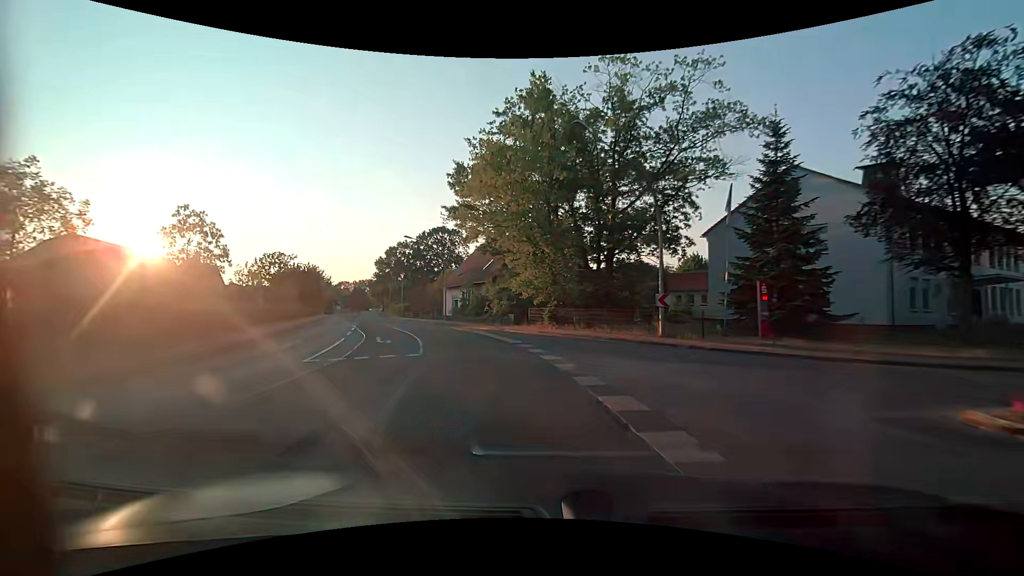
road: secondary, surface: asphalt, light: Day
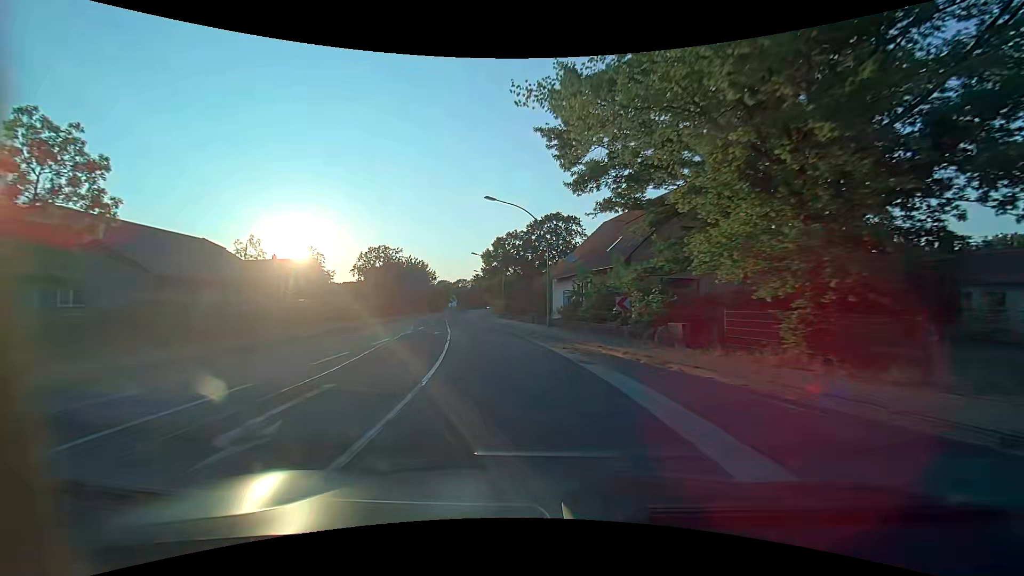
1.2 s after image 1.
(-2.0, +16.2) m; -13°
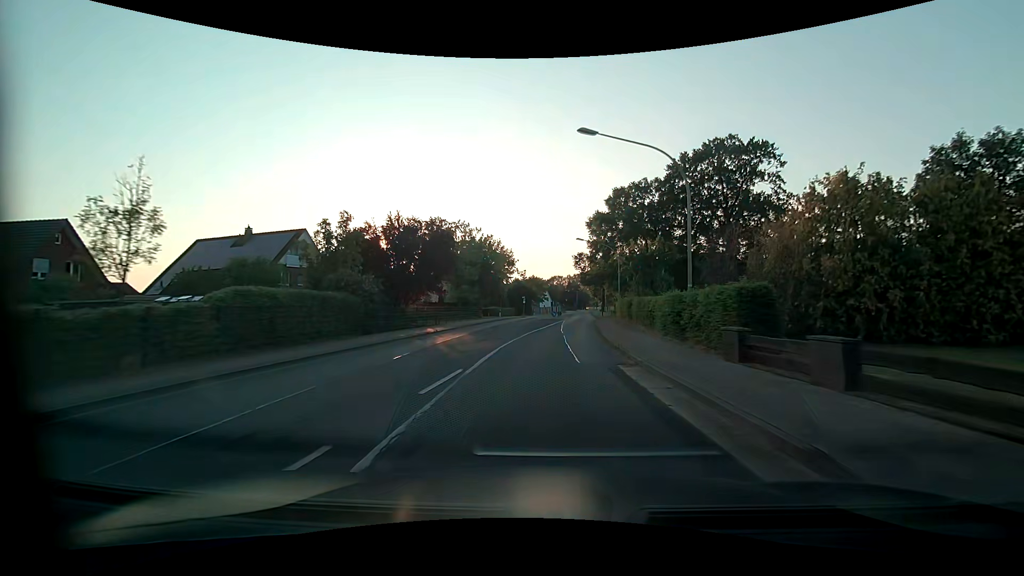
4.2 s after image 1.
(-6.8, +40.5) m; -12°
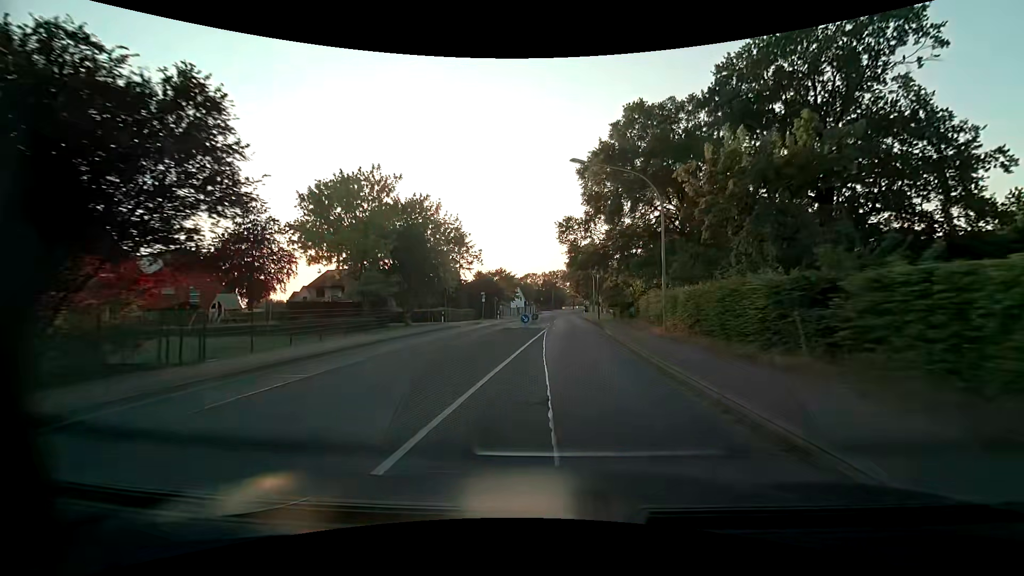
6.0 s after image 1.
(+0.5, +24.8) m; +3°
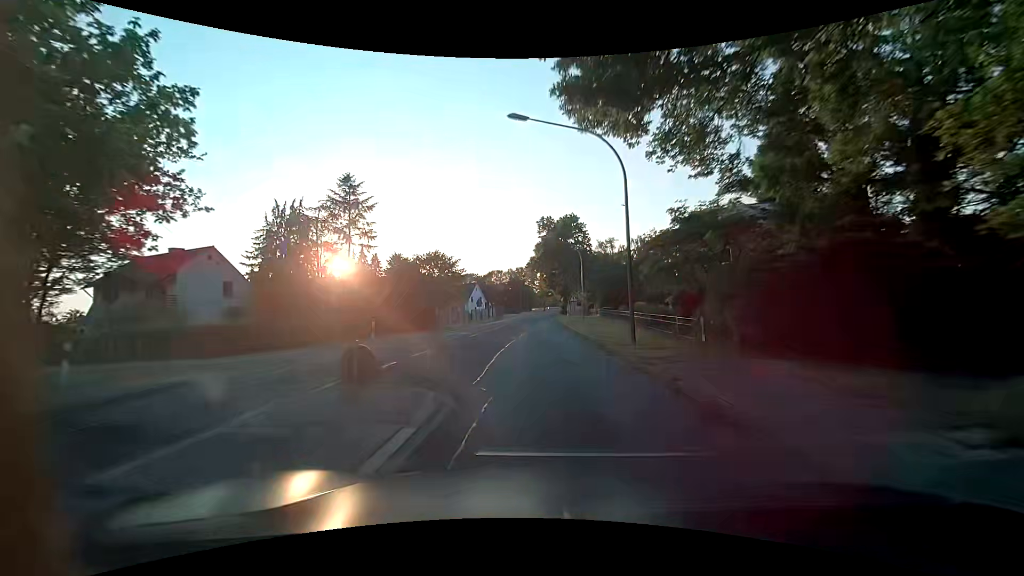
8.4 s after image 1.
(+1.2, +33.0) m; +3°
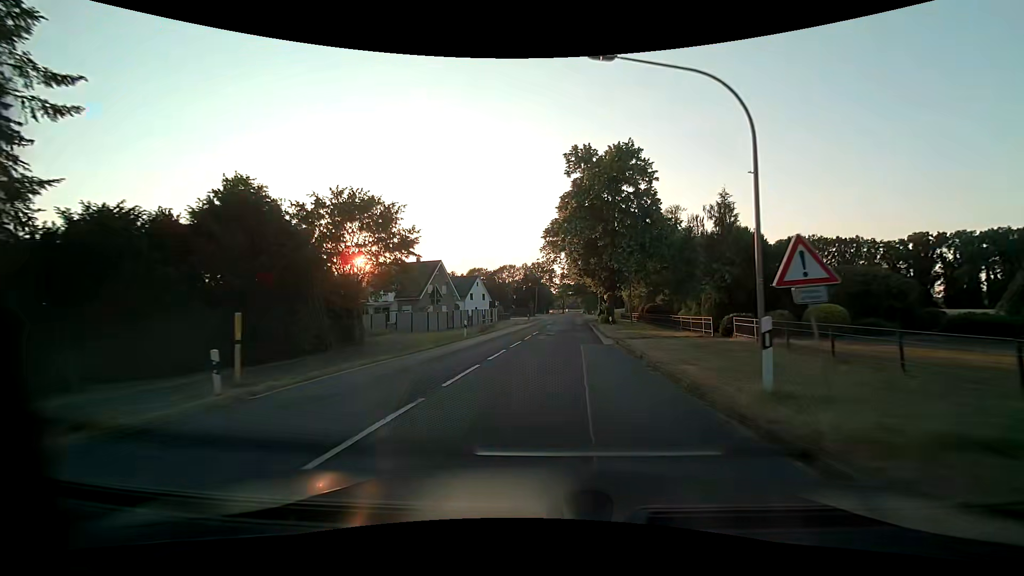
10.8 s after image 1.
(-1.2, +32.9) m; -2°
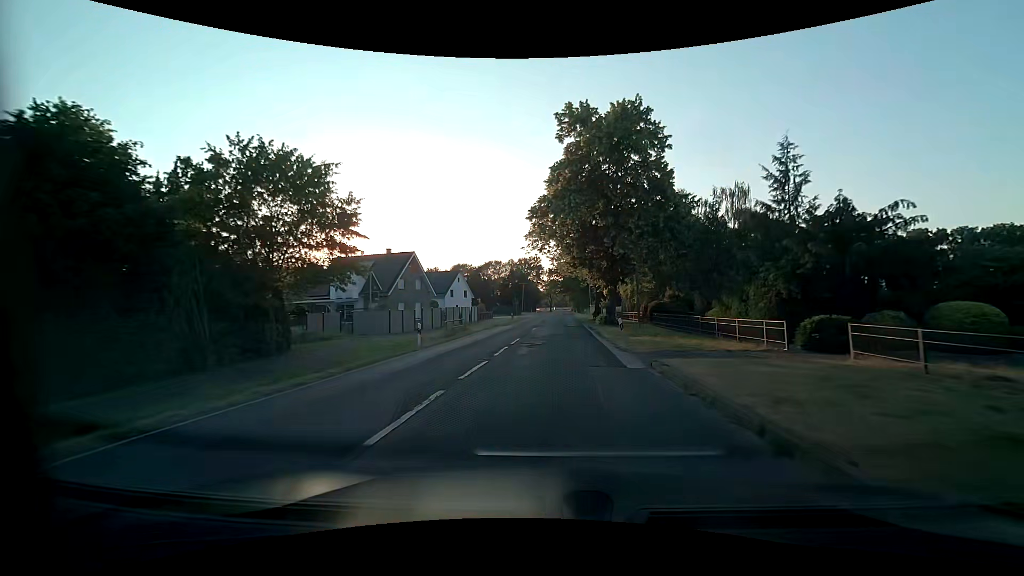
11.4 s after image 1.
(+0.1, +8.2) m; +2°
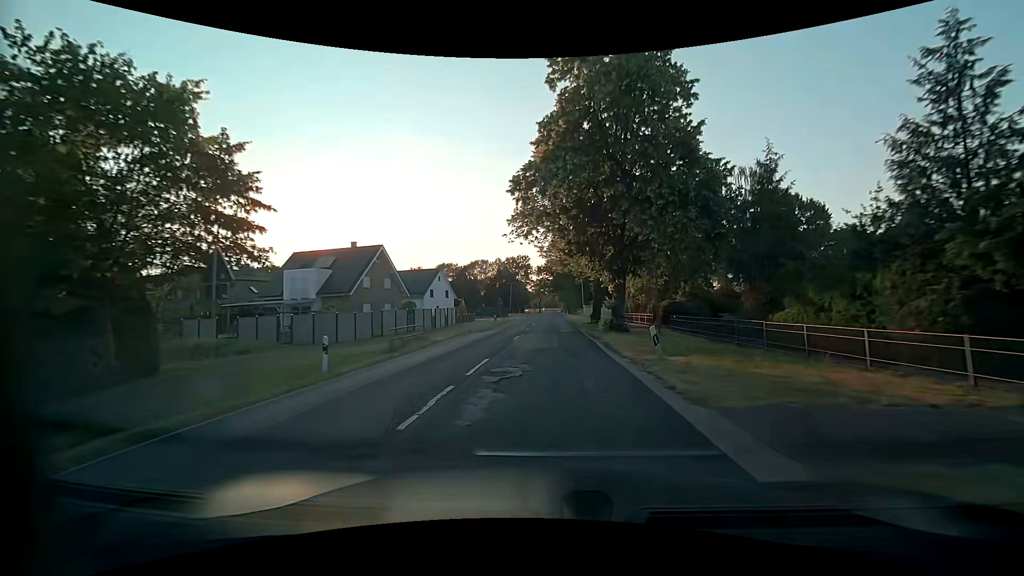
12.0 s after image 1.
(+0.1, +8.3) m; +1°
(0, +10) (0, +20) (0, +30) (0, +40) (+1, +50) (+1, +60) (+1, +70) (+1, +80) (+2, +90) (+2, +100) m
